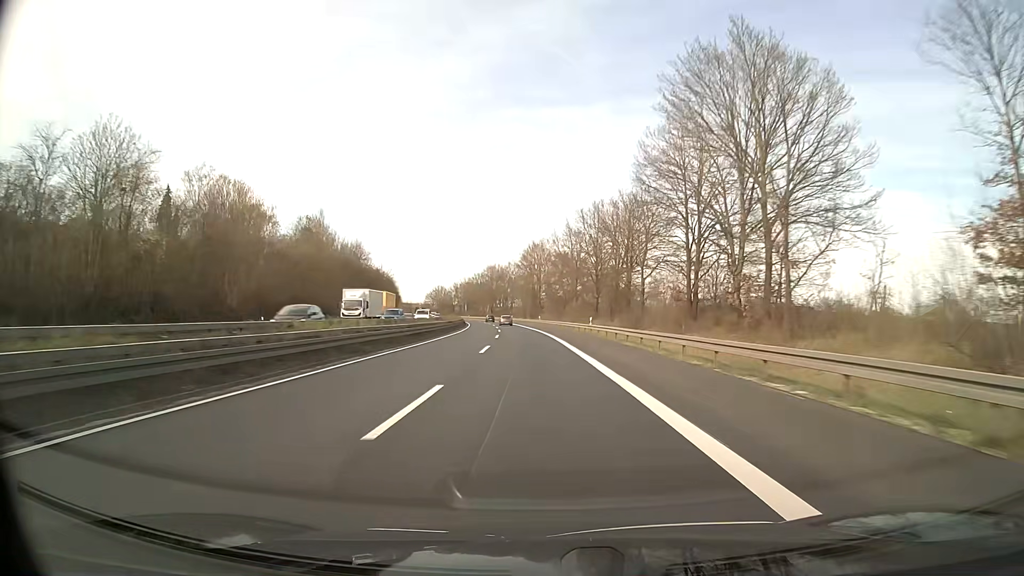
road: trunk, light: Day
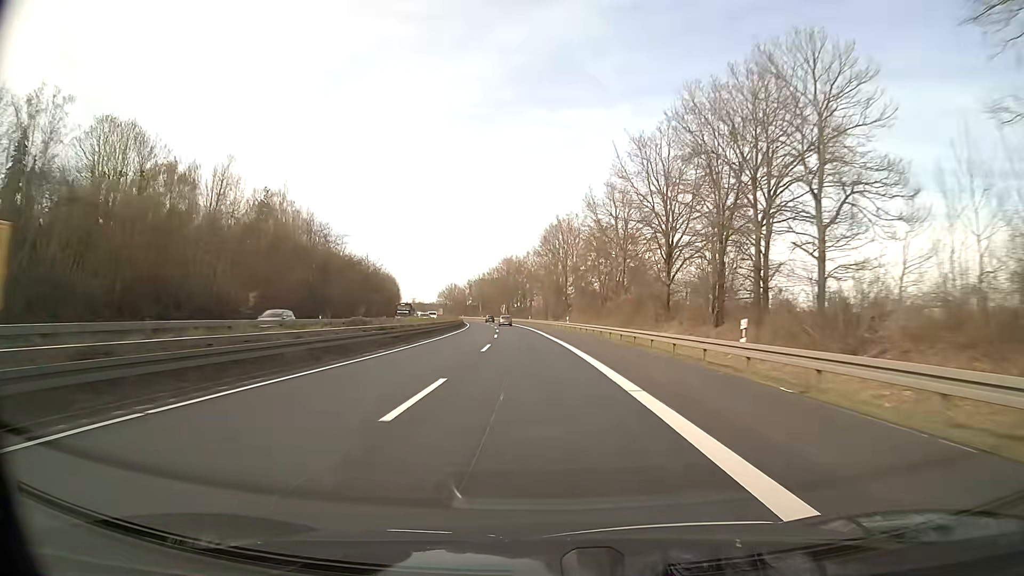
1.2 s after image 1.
(-0.6, +34.9) m; -2°
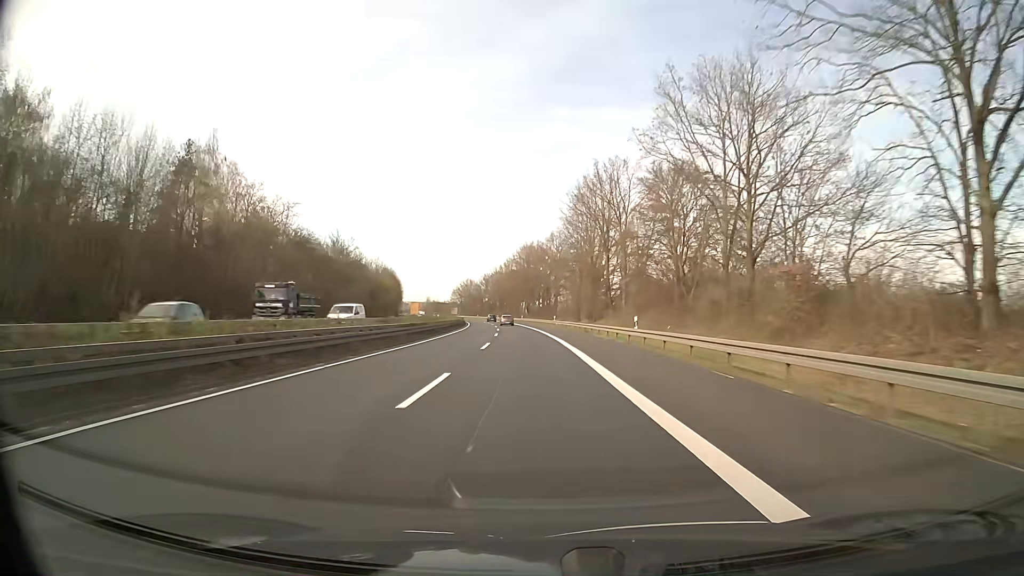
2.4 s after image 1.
(-0.6, +34.9) m; -2°
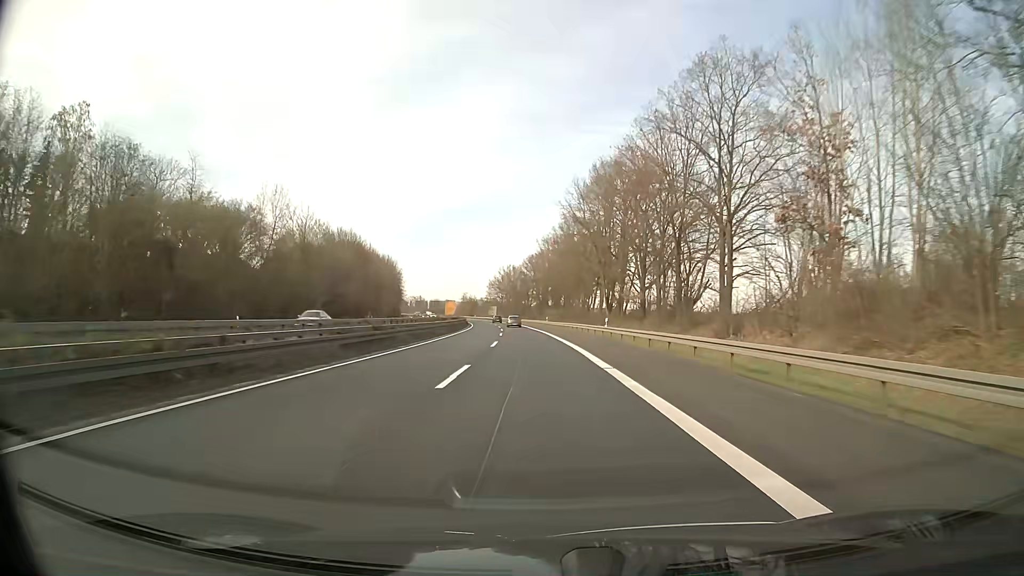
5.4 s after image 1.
(-4.0, +87.2) m; -5°
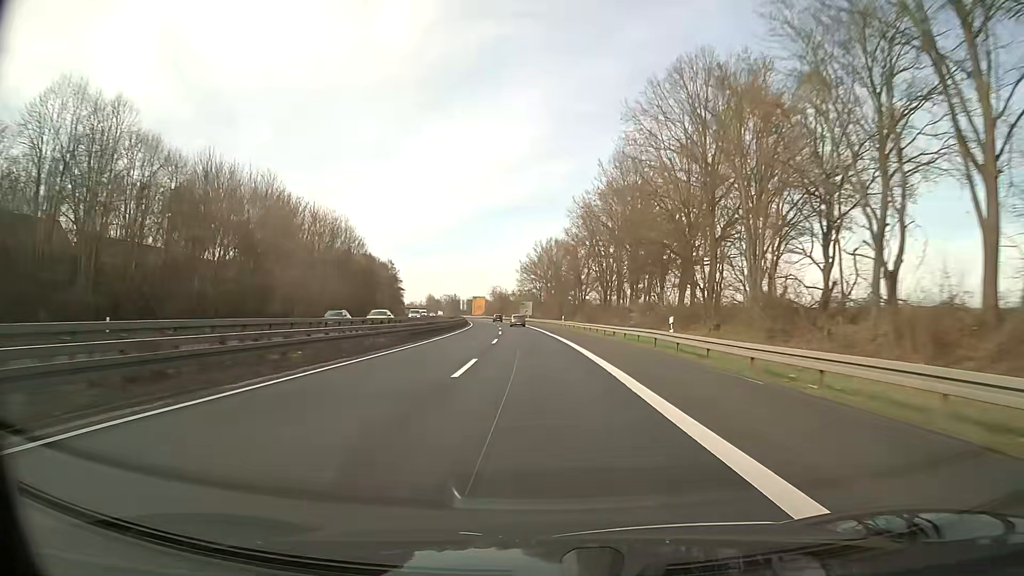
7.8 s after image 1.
(-2.1, +69.8) m; -4°
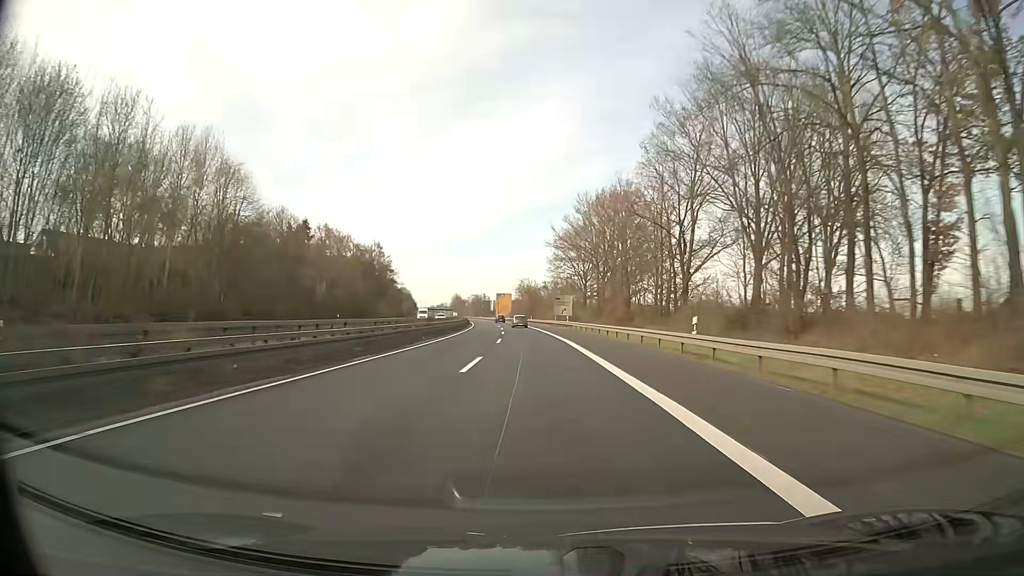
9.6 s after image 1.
(-1.4, +52.4) m; -3°
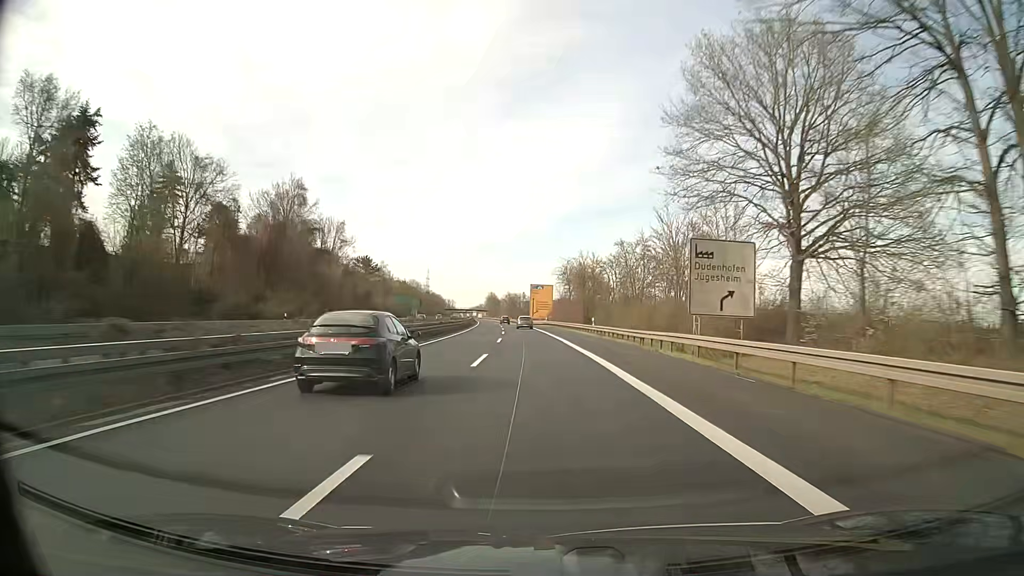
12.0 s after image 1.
(-2.2, +69.8) m; -4°
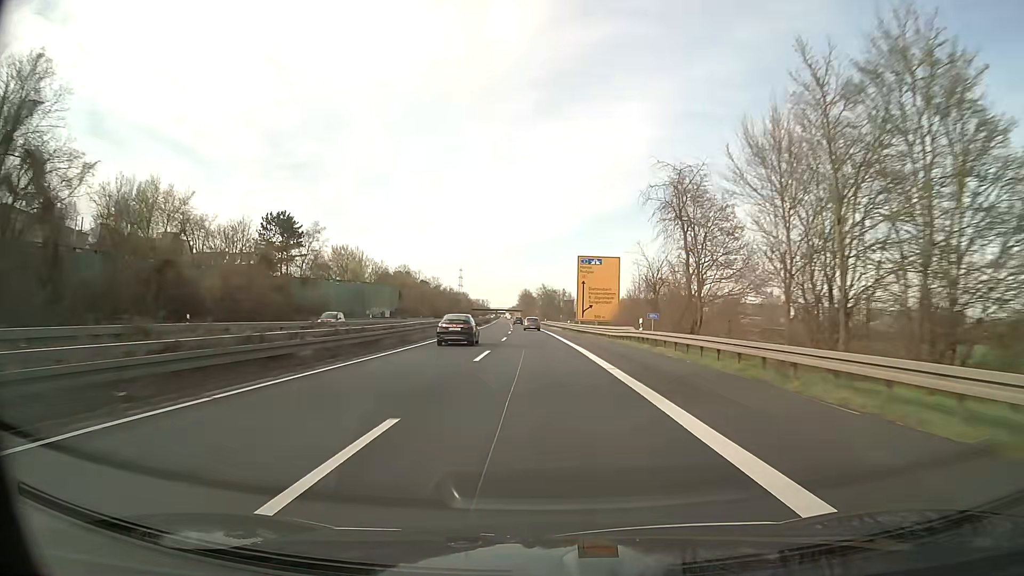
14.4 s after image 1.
(-2.0, +69.8) m; -3°
(0, +10) (0, +20) (0, +30) (-1, +40) (-1, +50) (-1, +60) (-2, +70) (-2, +80) (-2, +90) (-3, +100) m
